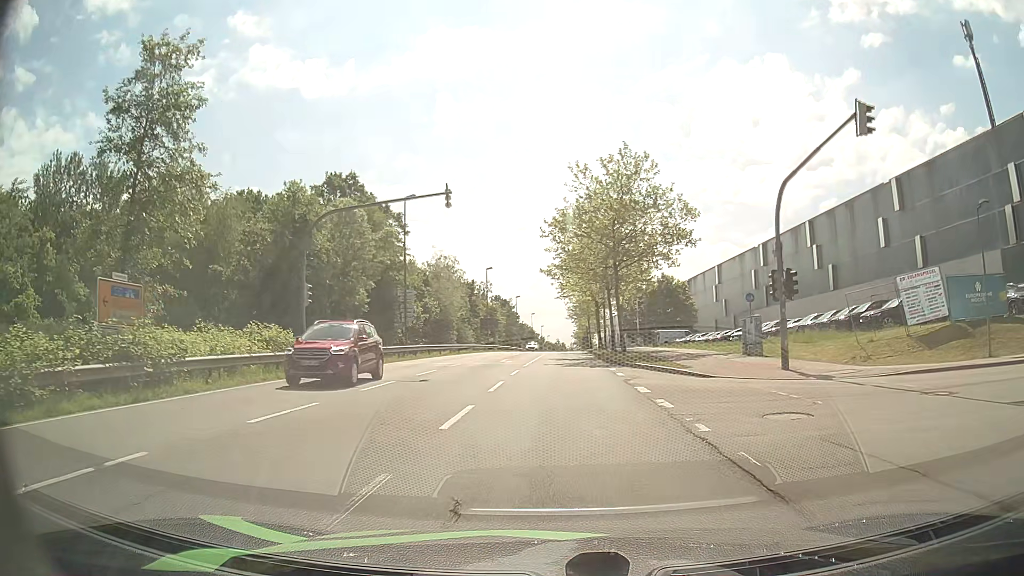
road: secondary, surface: asphalt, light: Day
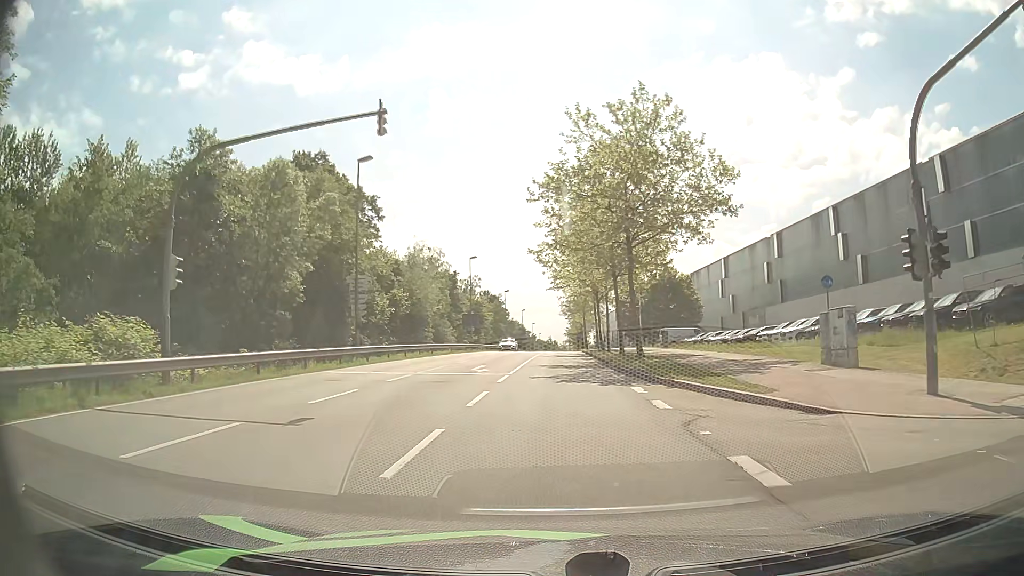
(+0.1, +9.4) m; +1°
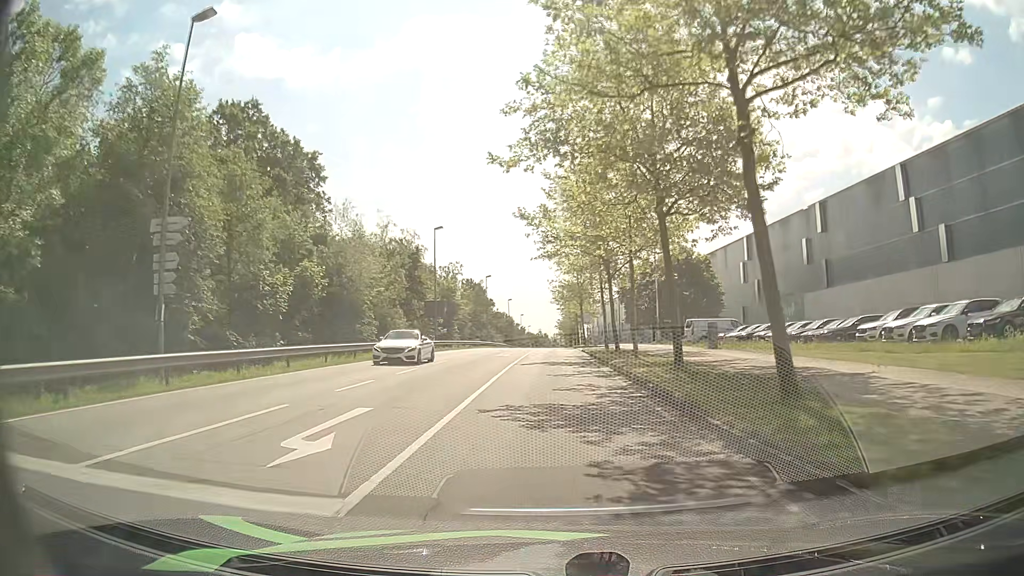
(0.0, +17.2) m; +1°
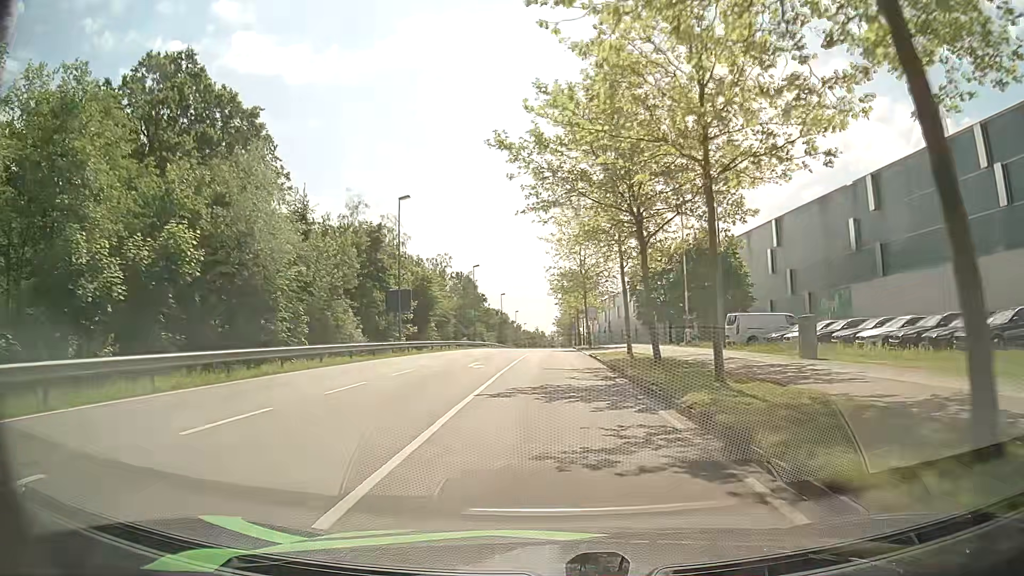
(0.0, +12.7) m; 0°
